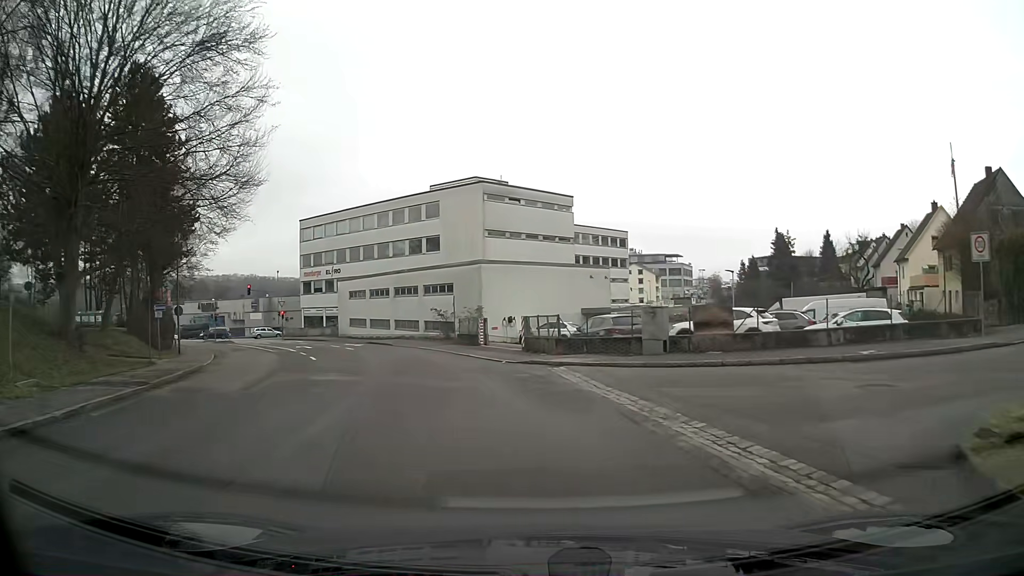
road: residential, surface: asphalt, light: Day
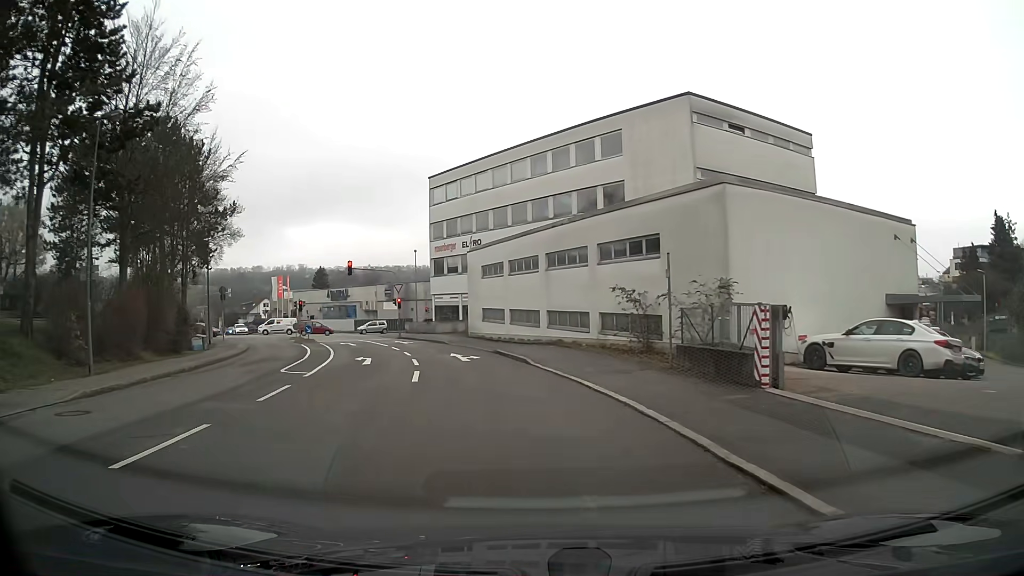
(-2.9, +22.0) m; -15°
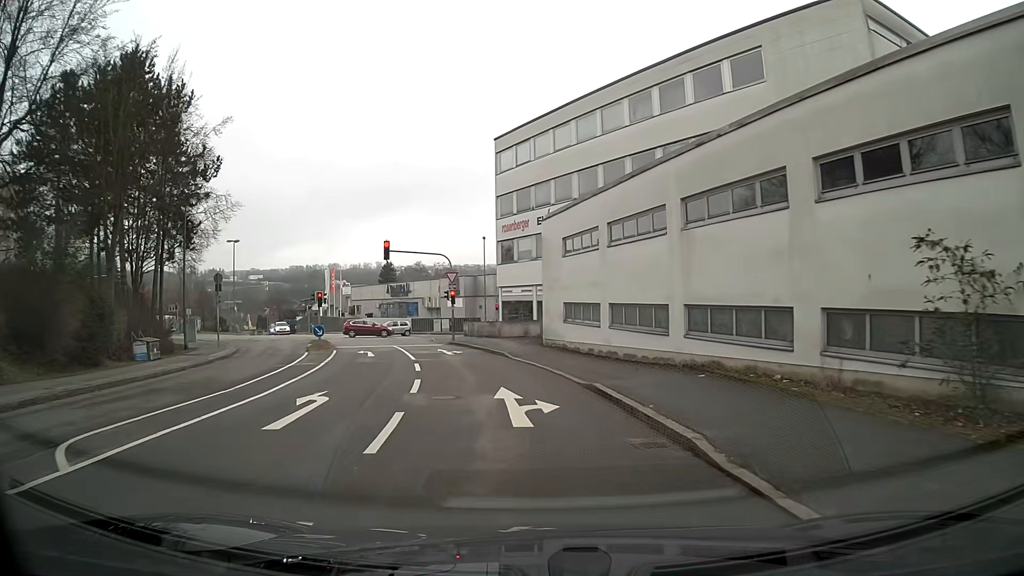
(-0.8, +13.3) m; -6°
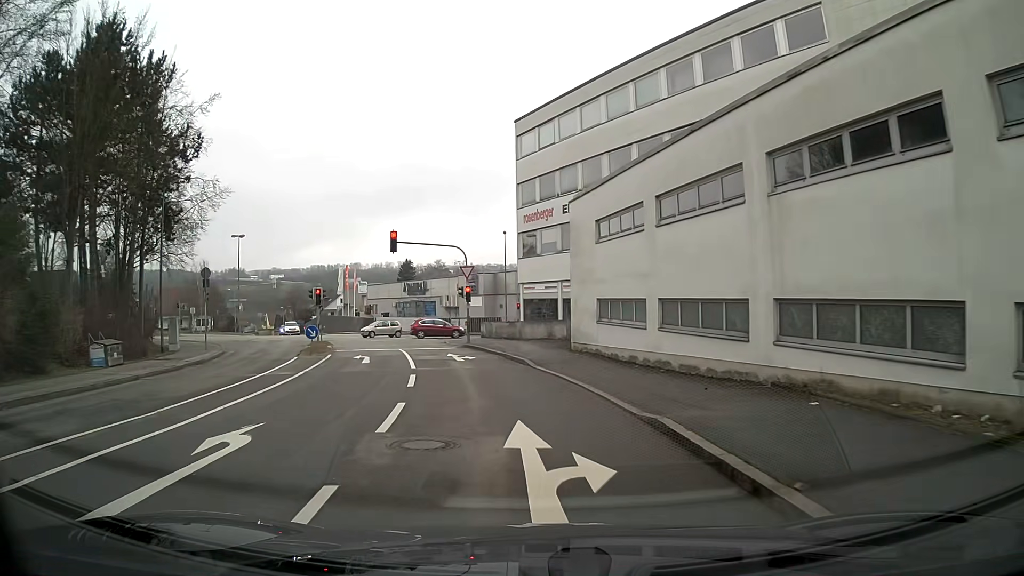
(-0.1, +4.5) m; -2°
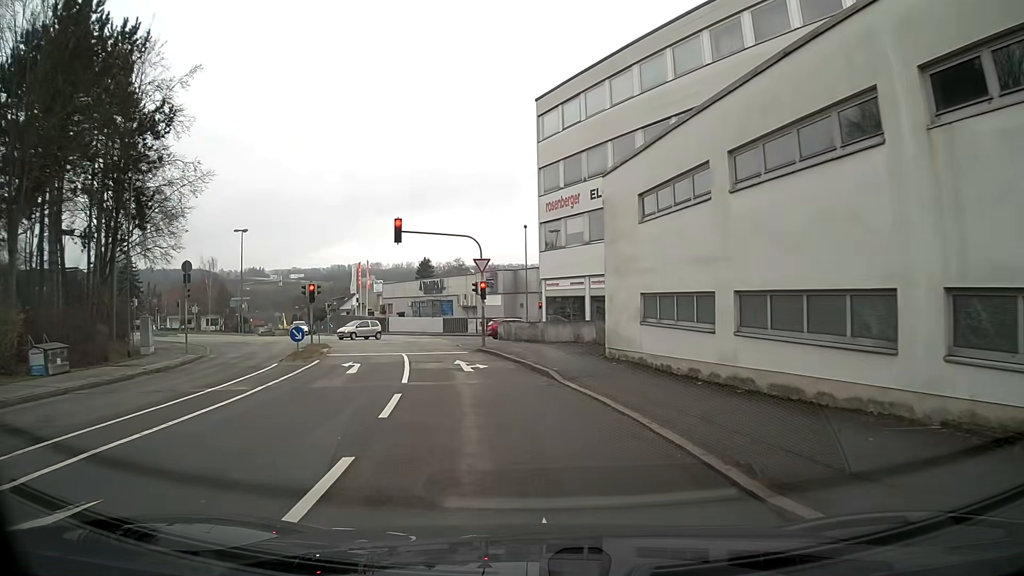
(-0.1, +4.4) m; -2°
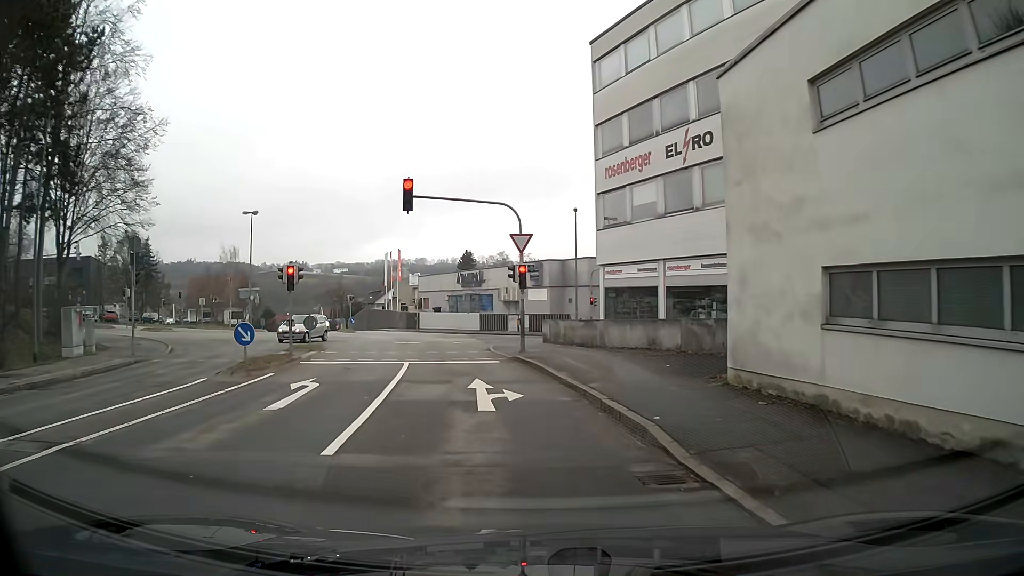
(-0.3, +8.2) m; -4°
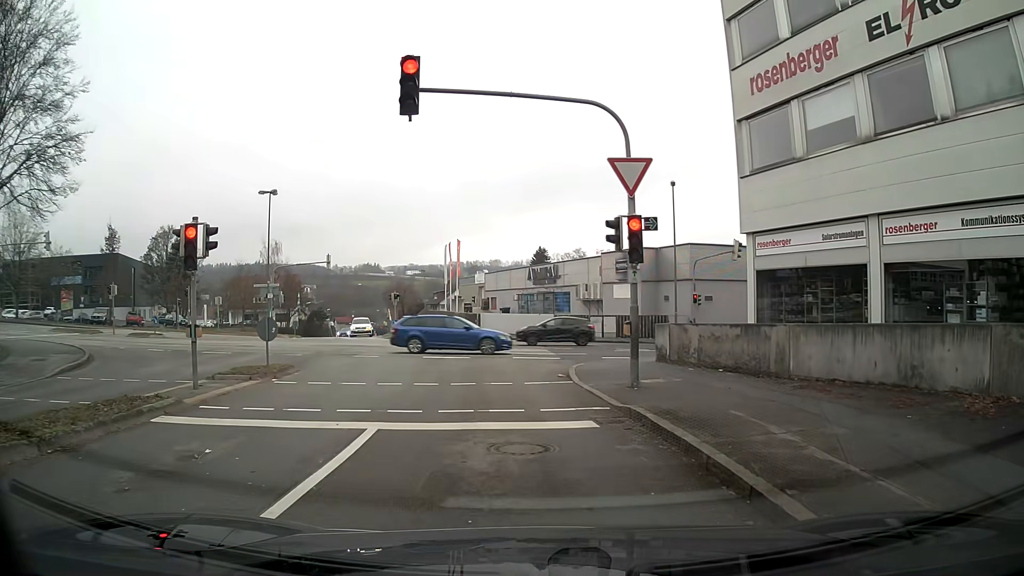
(-0.7, +11.3) m; -6°
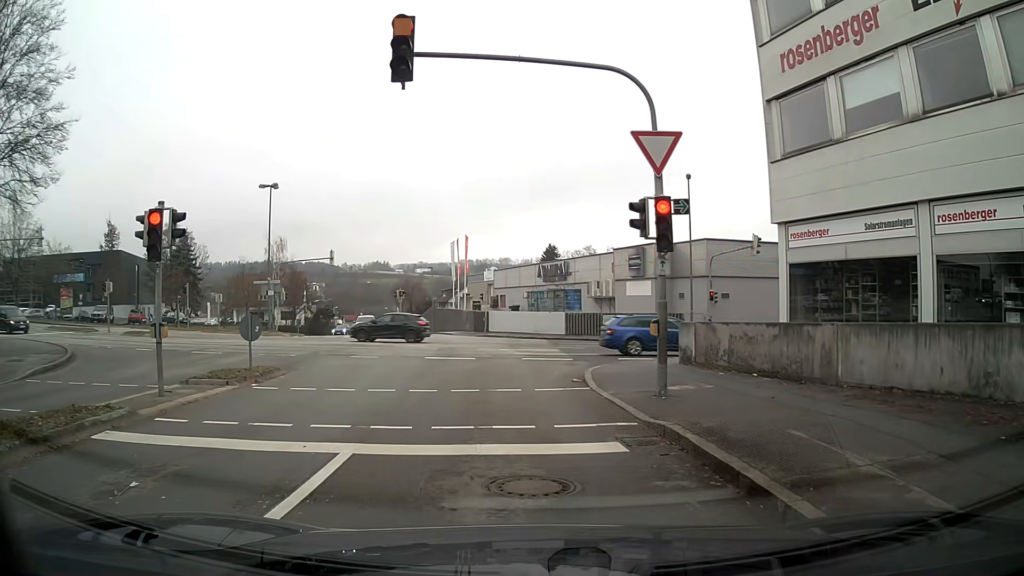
(0.0, +1.6) m; -2°
(0, +10) (-1, +20) (-2, +30) (-4, +40) (-6, +50) (-8, +59) (-10, +69) (-13, +79) (-15, +89) (-17, +98) m
